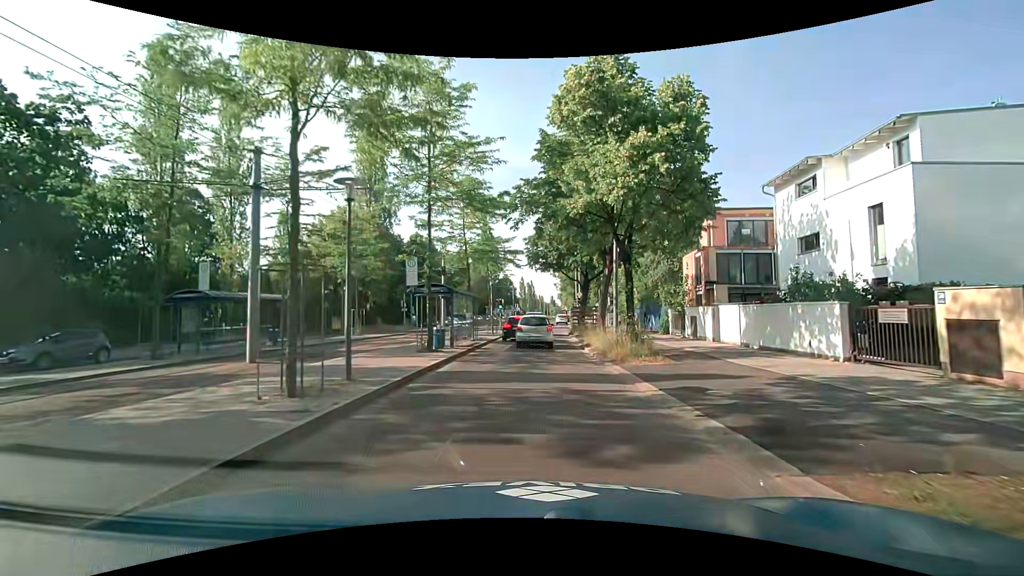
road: secondary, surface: asphalt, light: Day
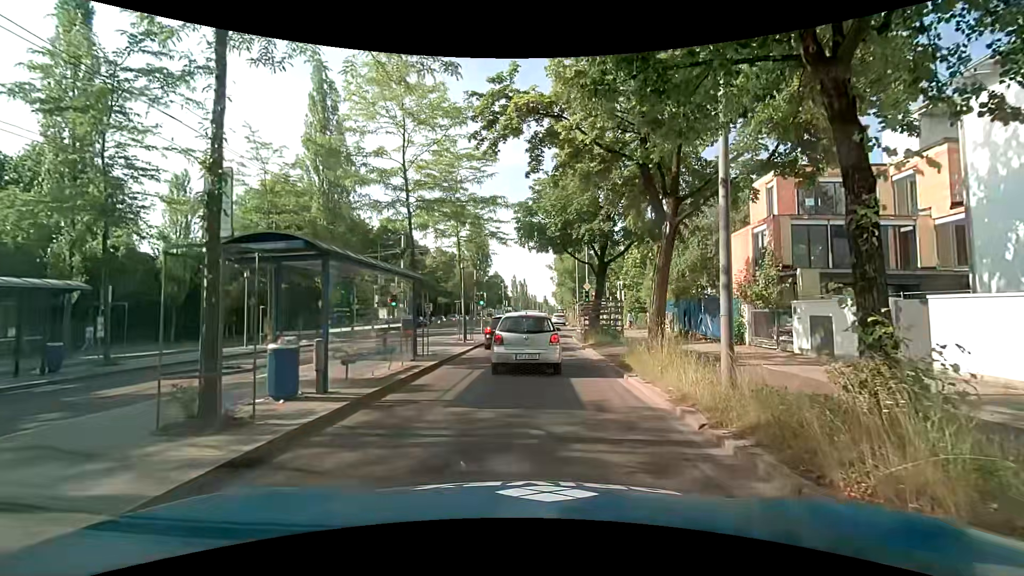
(+0.3, +11.5) m; +2°
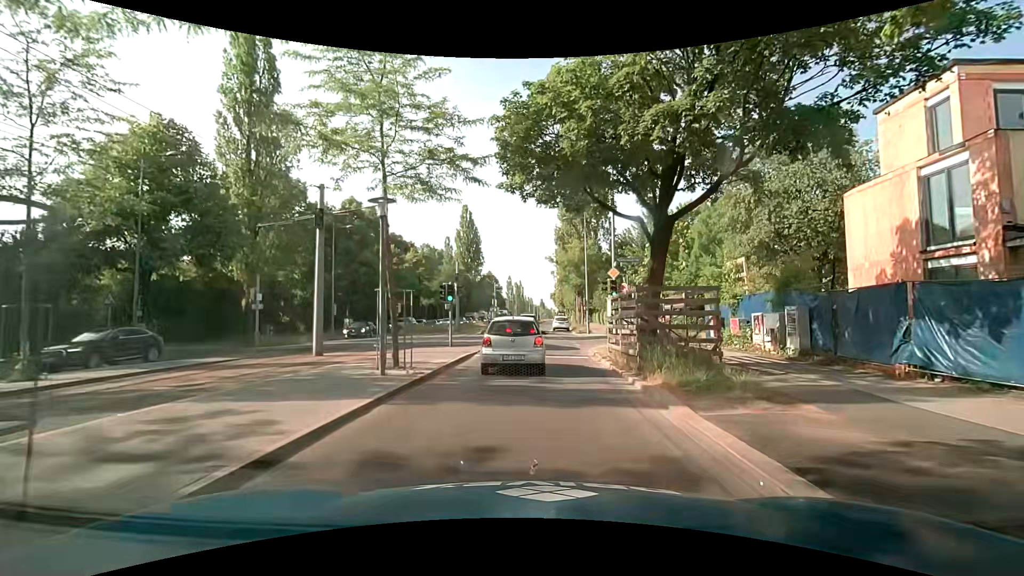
(0.0, +13.0) m; 0°
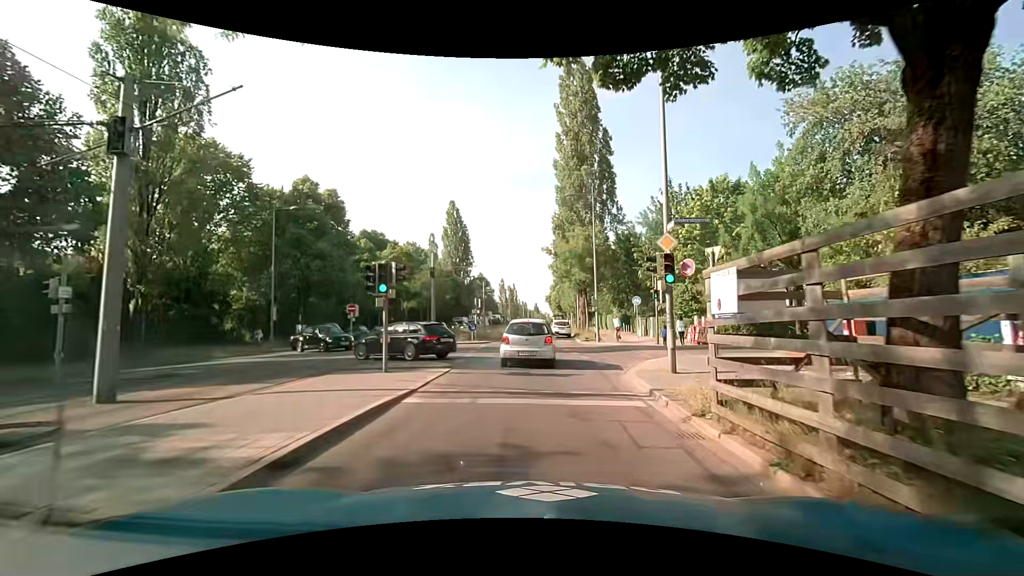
(0.0, +10.1) m; +1°
(0, +10) (0, +20) (0, +30) (-1, +40) (0, +50) (0, +60) (0, +70) (+1, +80) (+1, +90) (+1, +100) m
